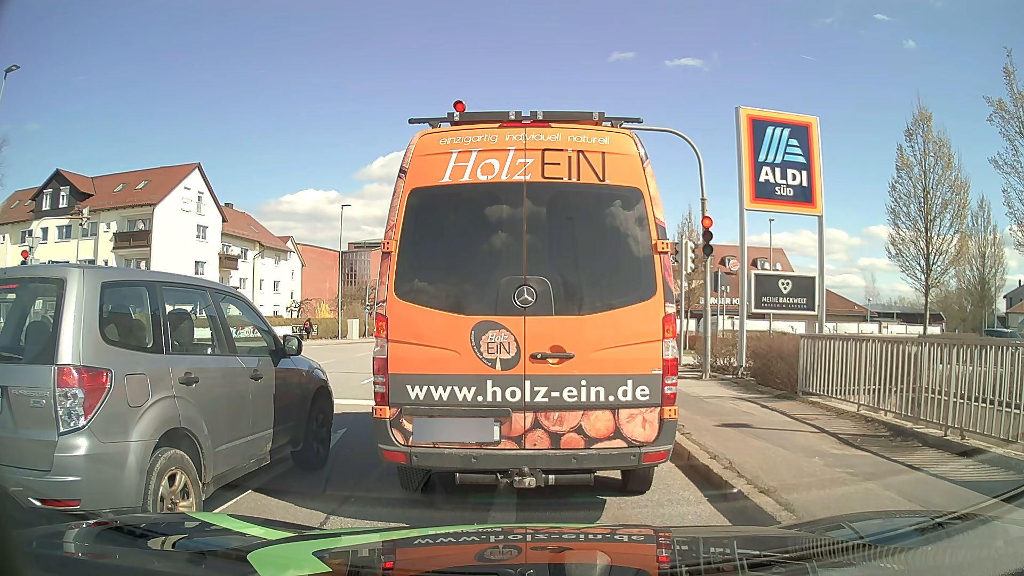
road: tertiary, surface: asphalt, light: Day
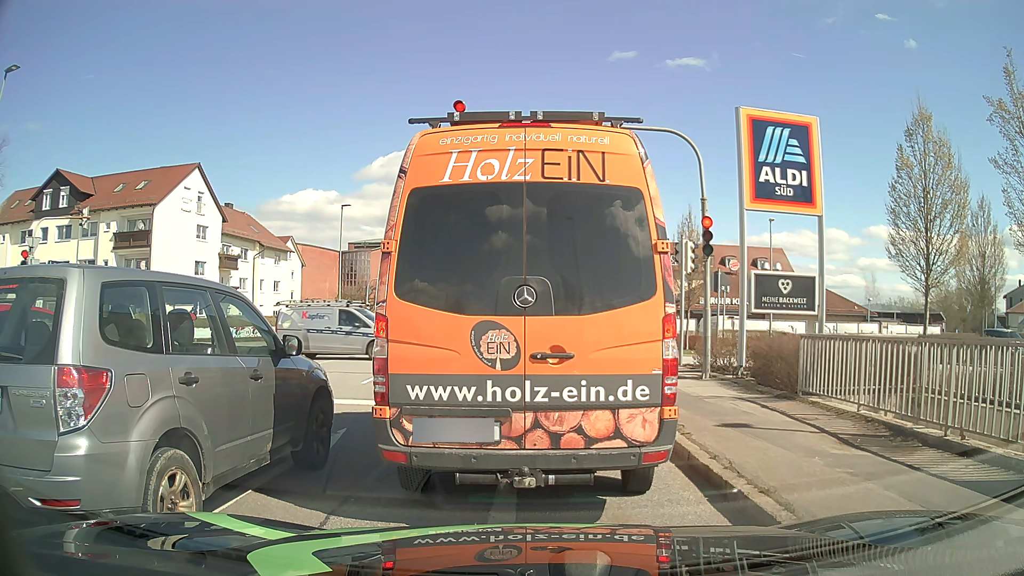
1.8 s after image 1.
(0.0, 0.0) m; 0°
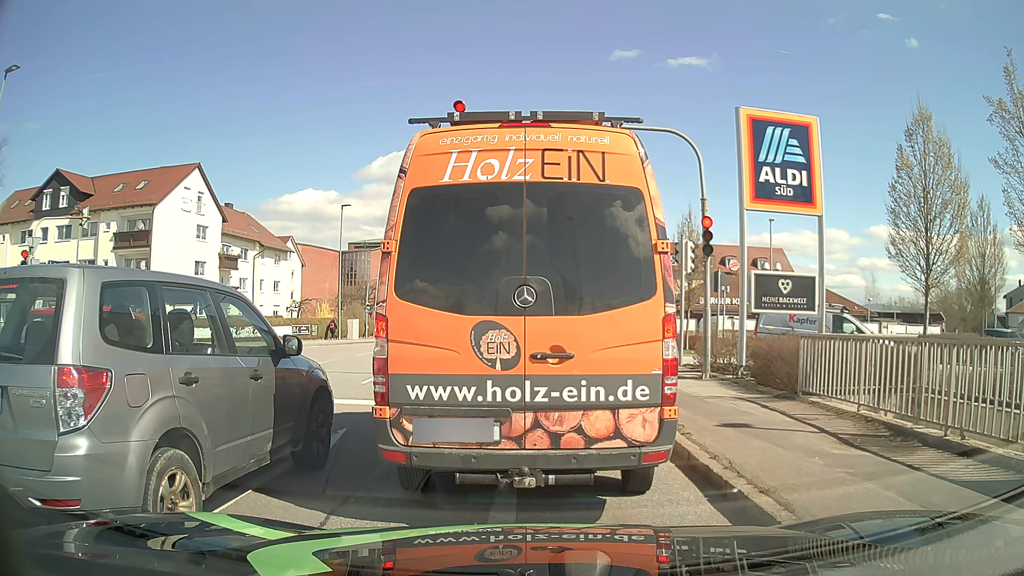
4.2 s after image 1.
(0.0, 0.0) m; 0°
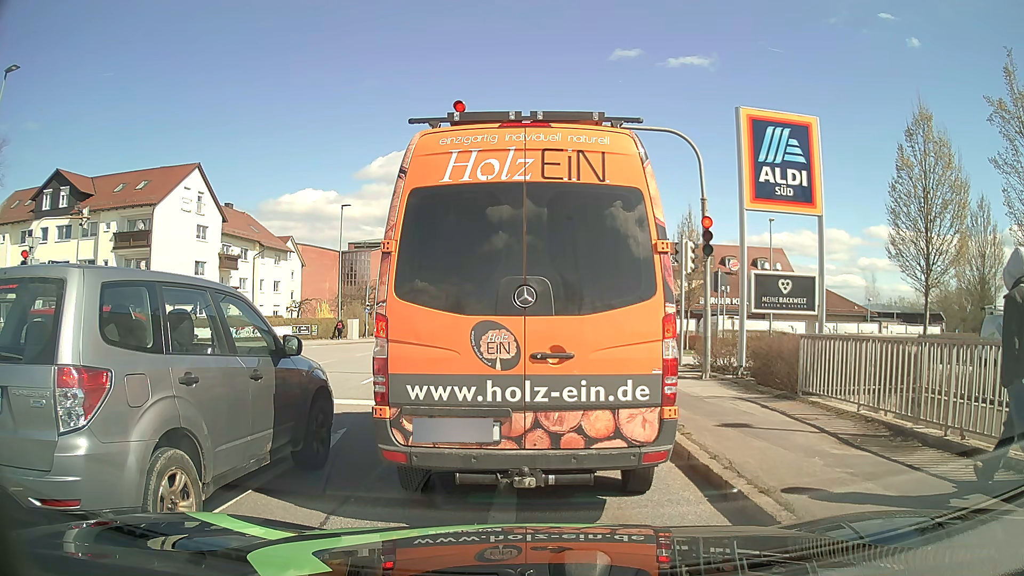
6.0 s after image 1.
(0.0, 0.0) m; 0°
